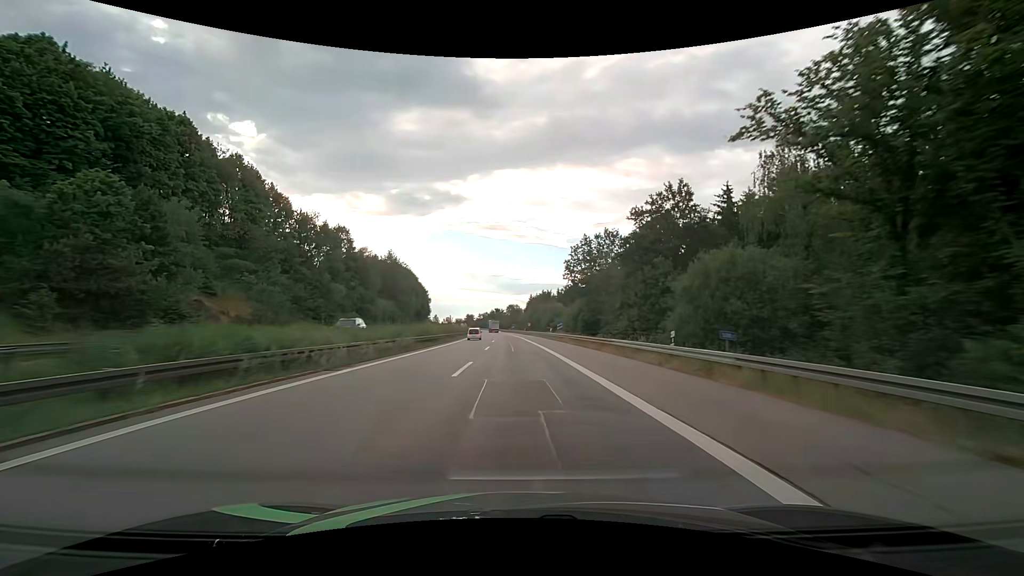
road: motorway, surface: asphalt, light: Day
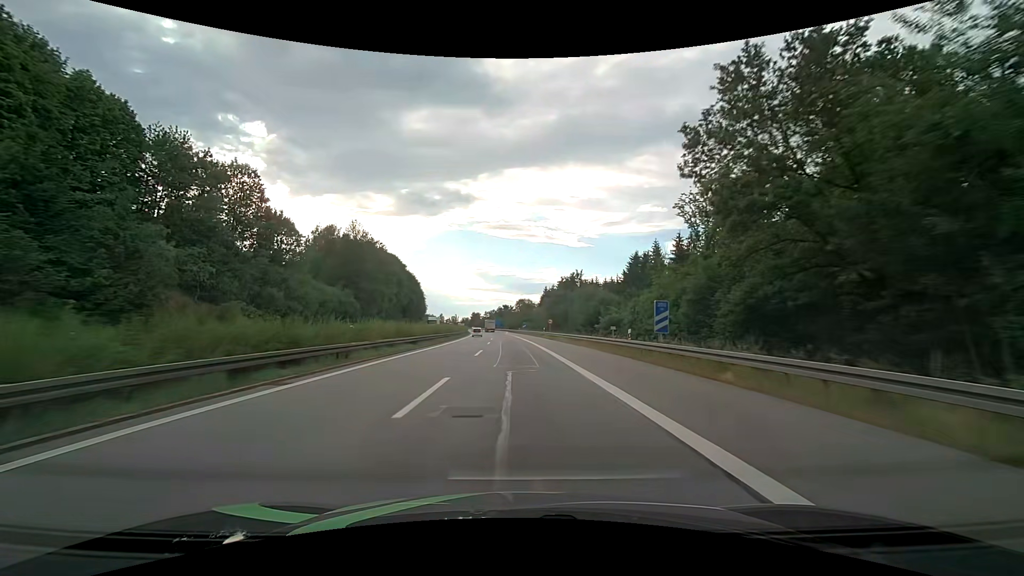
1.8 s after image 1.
(-0.5, +44.0) m; -1°
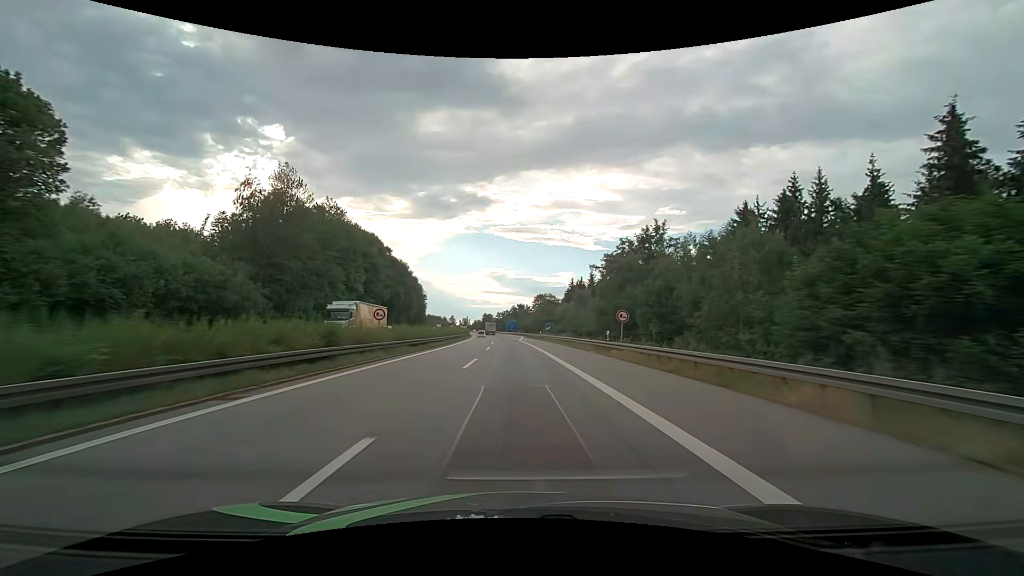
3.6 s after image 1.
(-0.5, +42.6) m; -2°
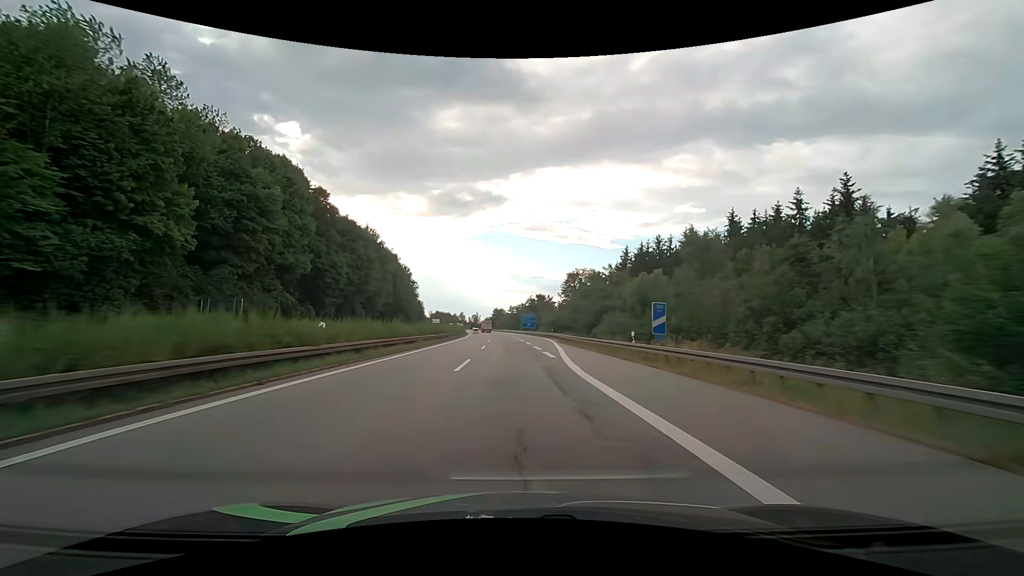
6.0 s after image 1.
(-1.1, +57.4) m; -2°
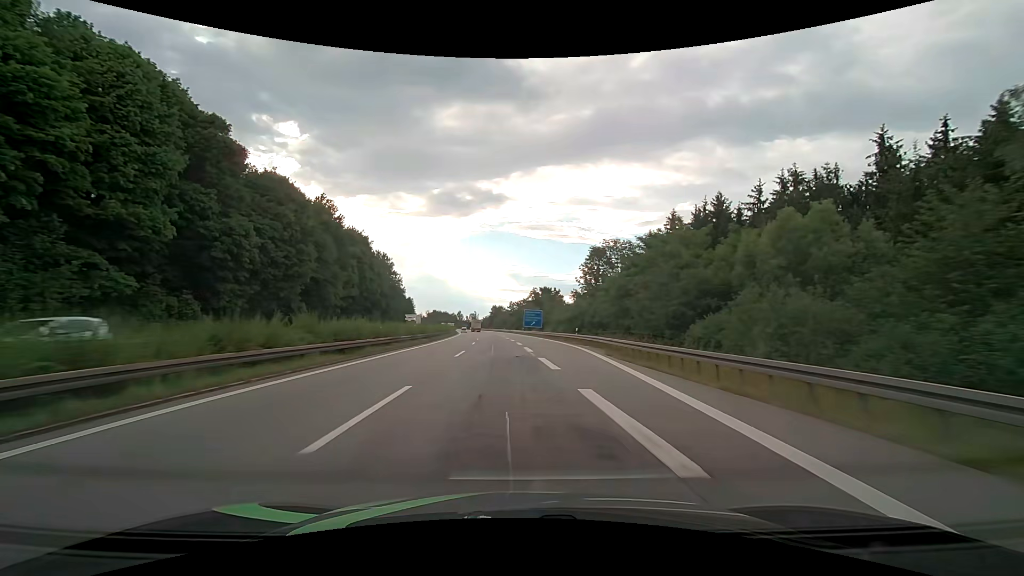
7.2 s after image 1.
(-0.2, +28.7) m; 0°
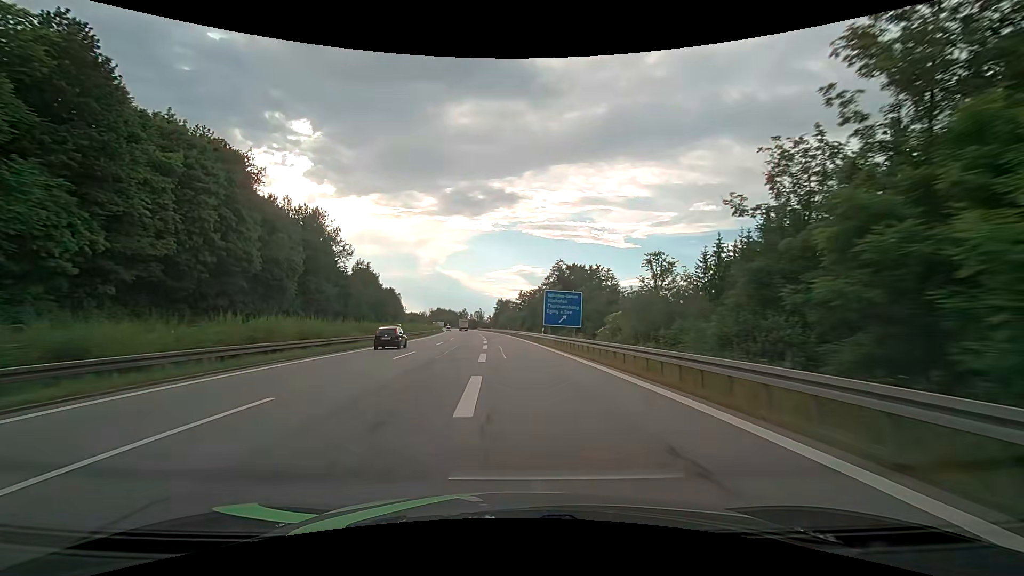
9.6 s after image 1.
(0.0, +56.5) m; -1°
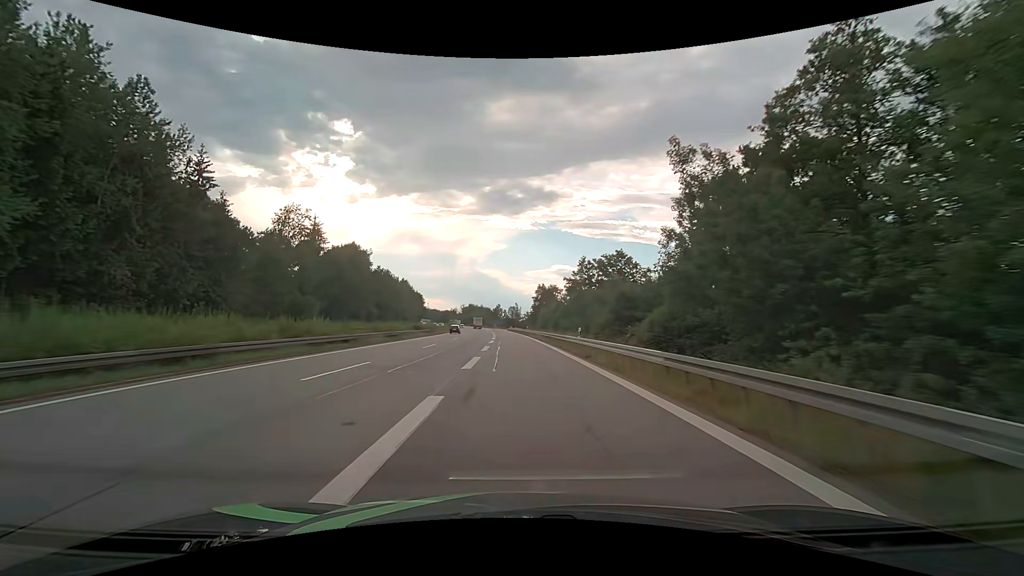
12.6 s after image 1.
(-2.9, +64.0) m; -5°
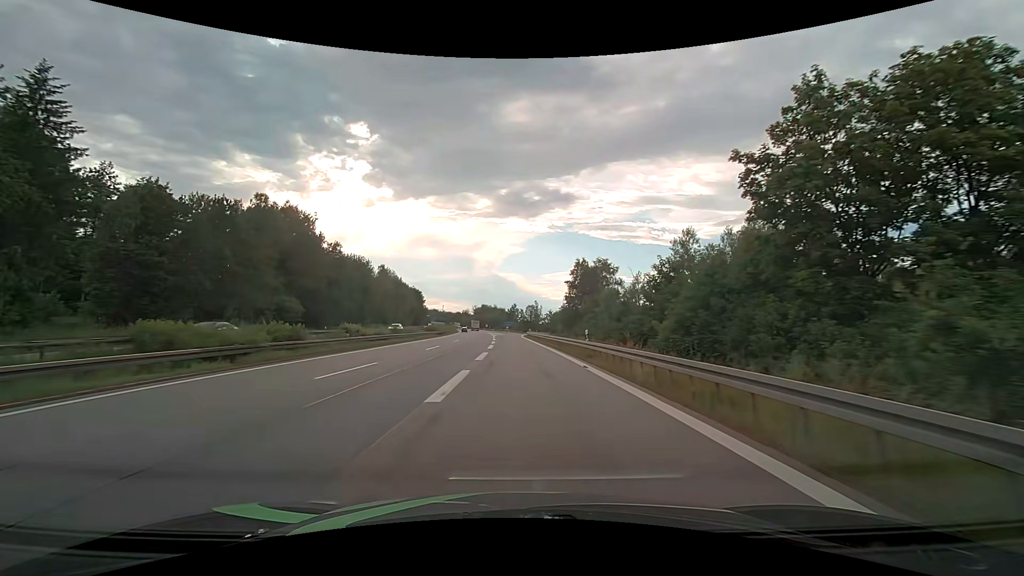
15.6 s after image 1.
(-0.9, +53.2) m; -2°
(0, +10) (0, +20) (0, +30) (0, +40) (-1, +50) (-1, +60) (-1, +70) (-1, +80) (-1, +90) (-1, +100) m
